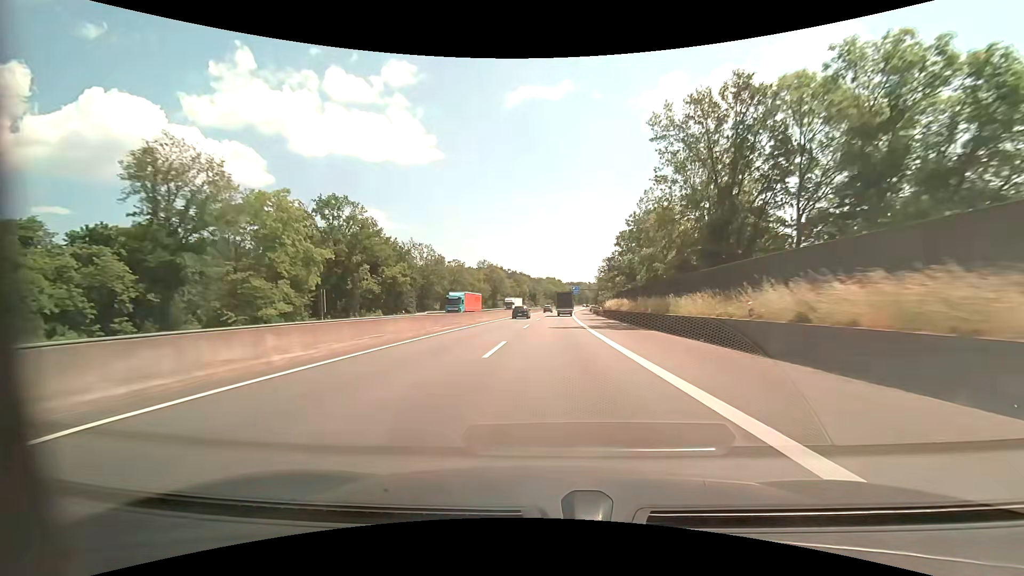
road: motorway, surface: asphalt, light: Day
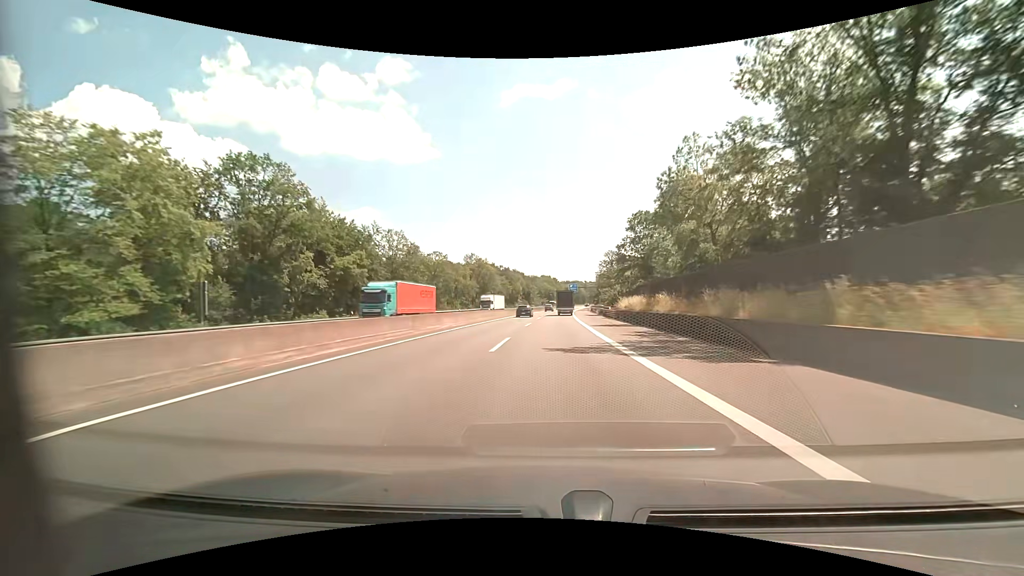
(+0.1, +16.5) m; +1°
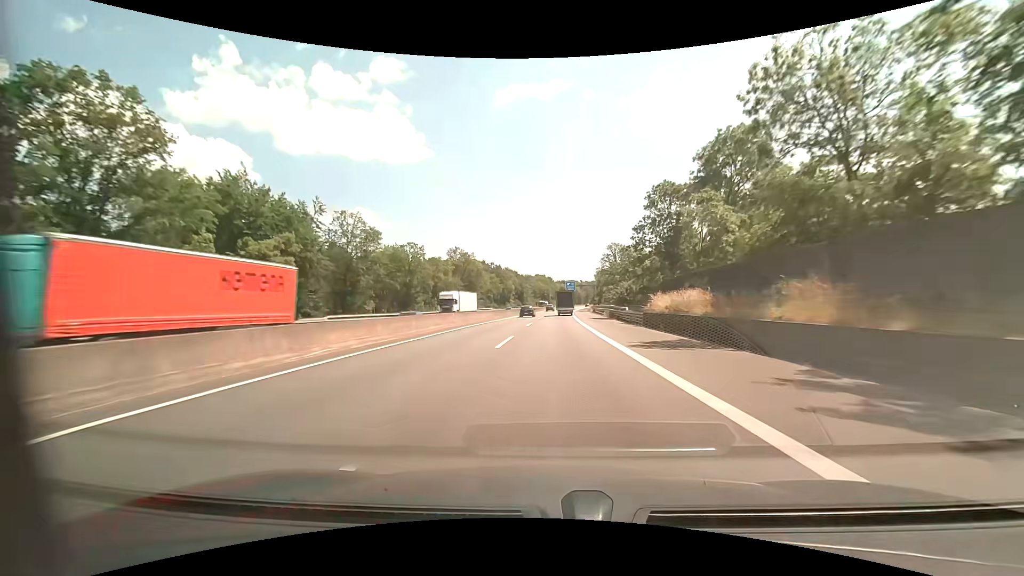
(+0.1, +16.5) m; +1°
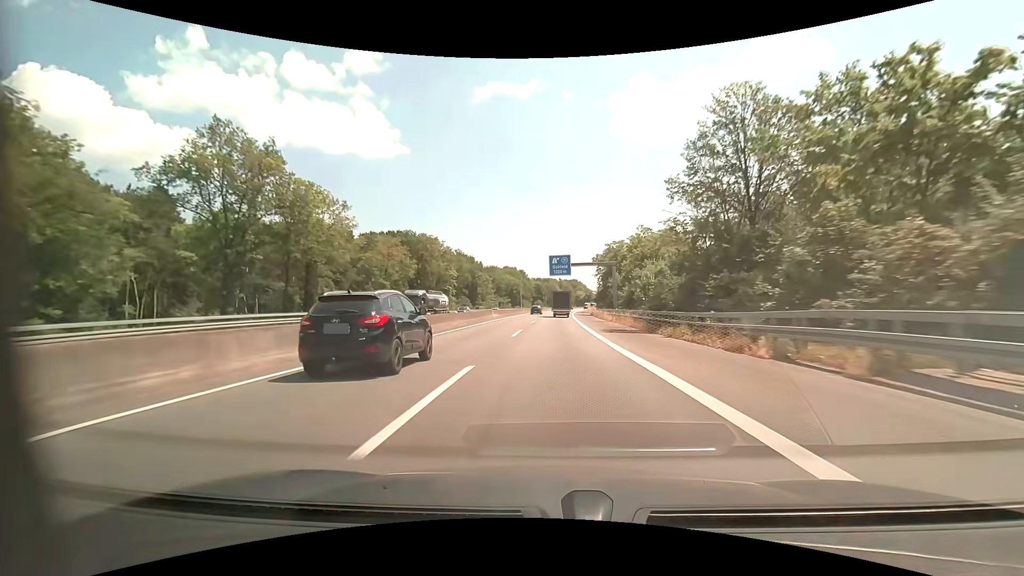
(+2.3, +83.2) m; +3°
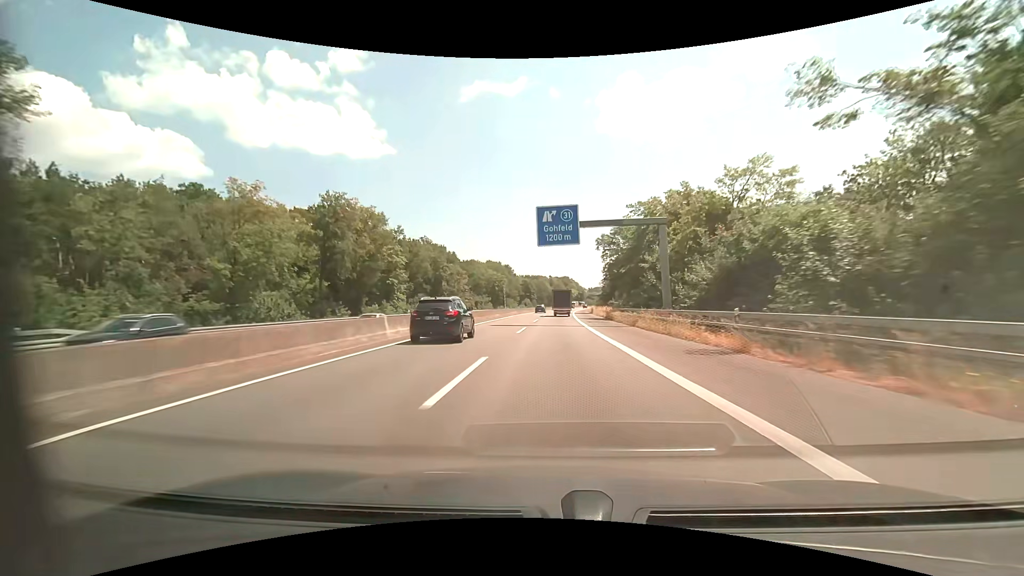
(+0.4, +34.0) m; +1°
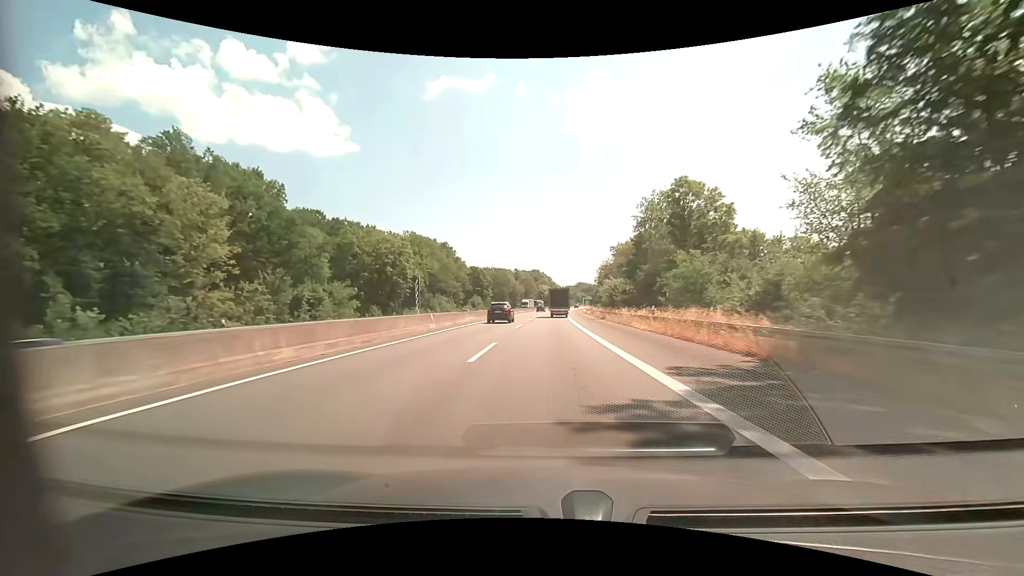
(+2.7, +84.8) m; +4°
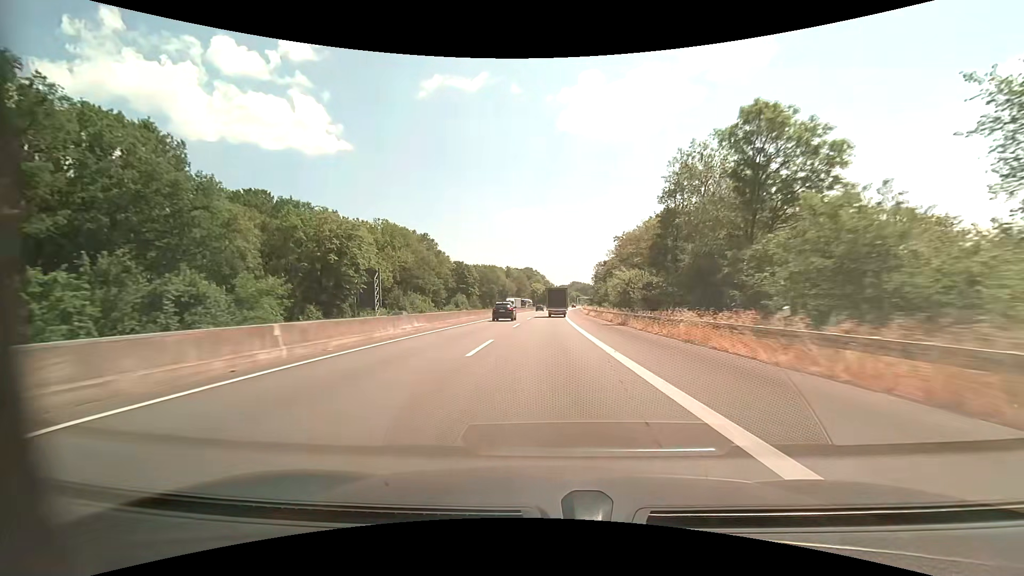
(+0.1, +16.8) m; +1°
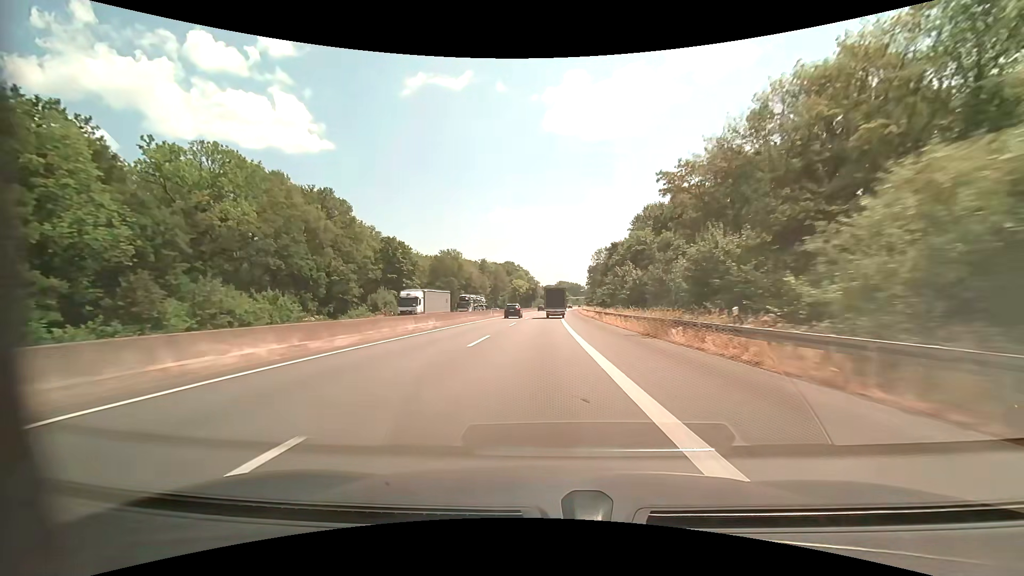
(+0.7, +50.5) m; +1°
(0, +10) (0, +20) (0, +30) (0, +40) (+1, +50) (+1, +60) (+1, +70) (+1, +80) (+2, +90) (+2, +100) m
